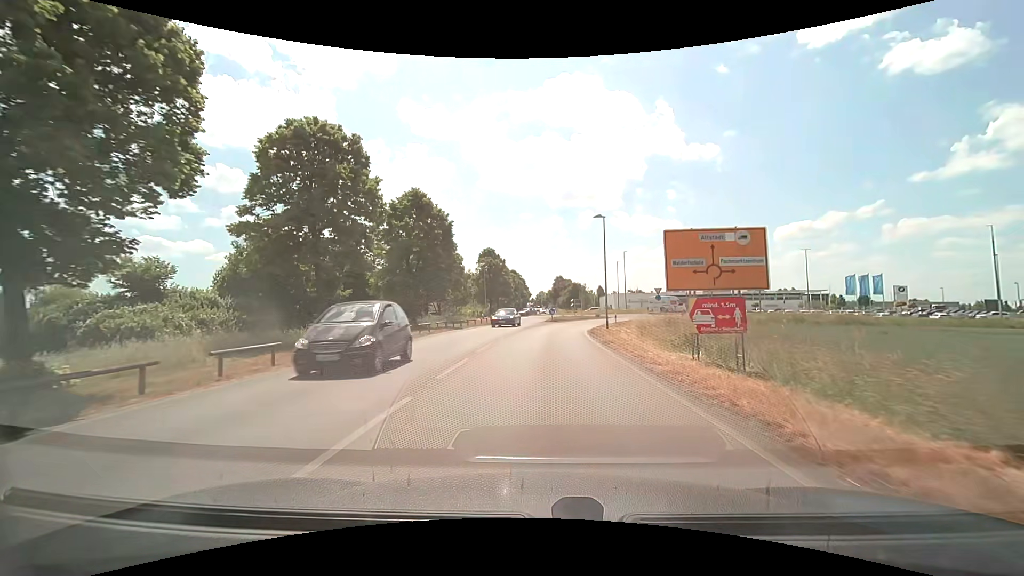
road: secondary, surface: asphalt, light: Day
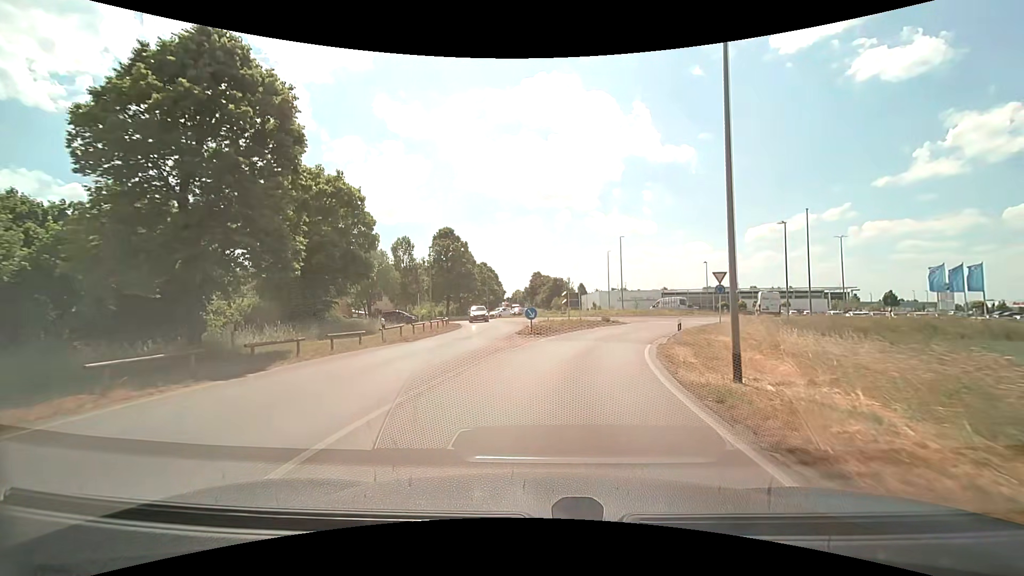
(+0.4, +24.5) m; +2°
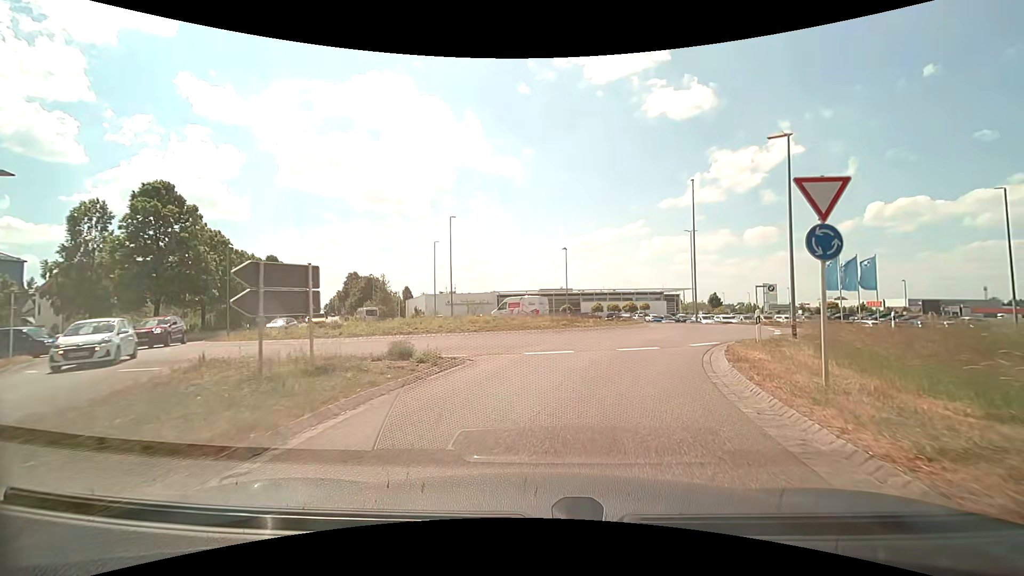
(+3.5, +24.9) m; +19°
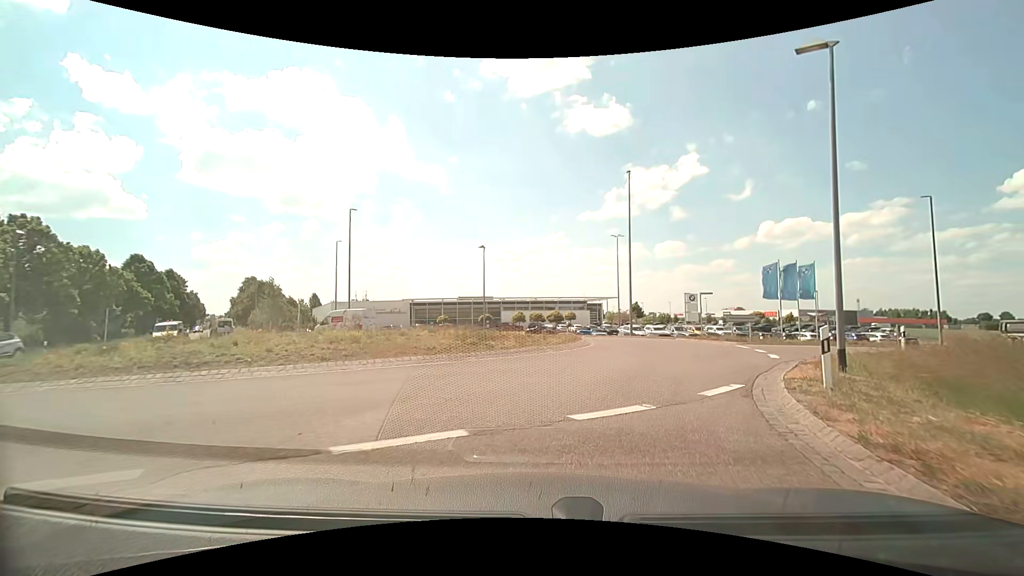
(+0.6, +8.5) m; +9°
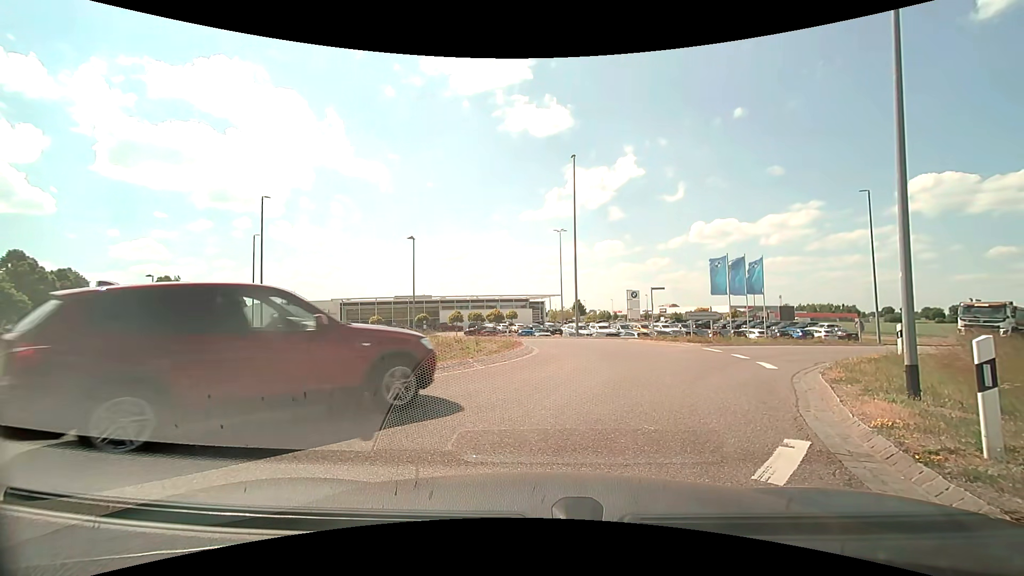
(+0.3, +4.0) m; +7°
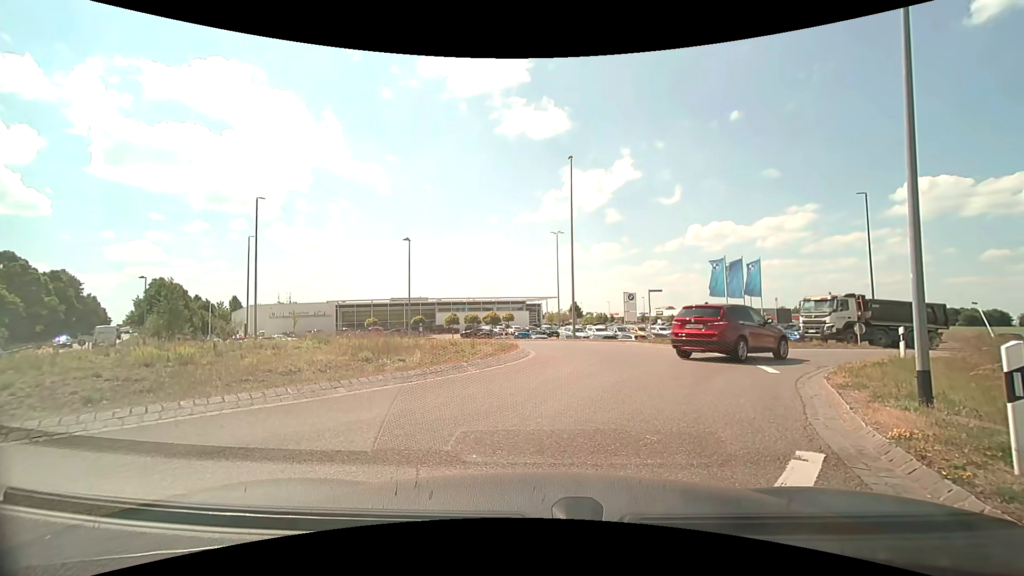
(0.0, +0.3) m; 0°
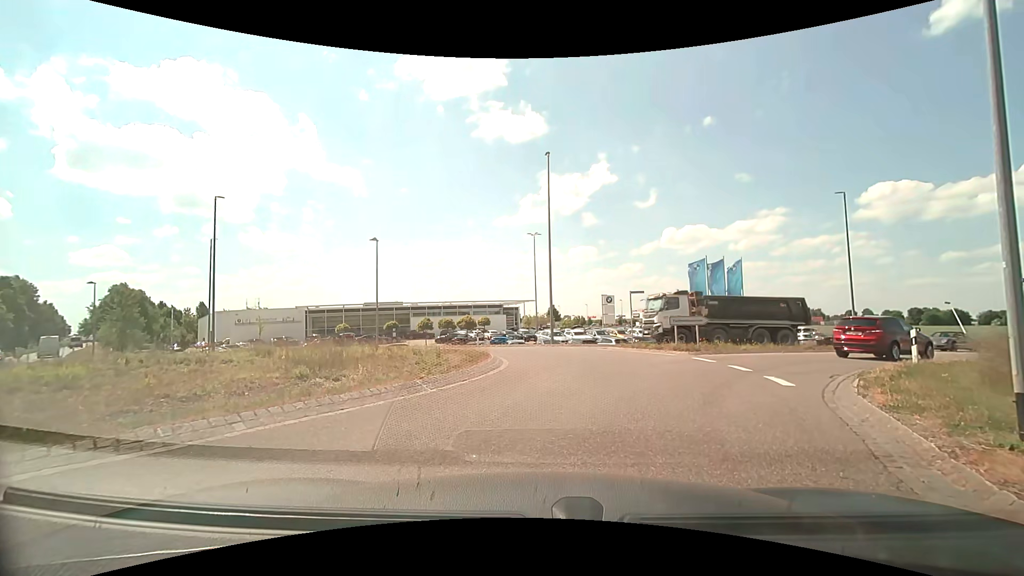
(+0.1, +2.2) m; +3°
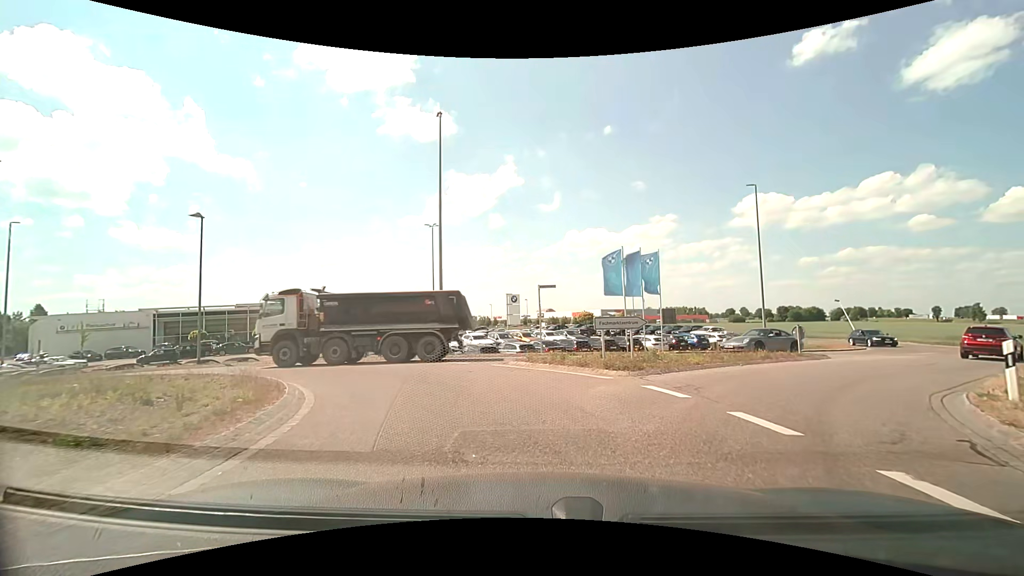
(+0.8, +7.7) m; +11°
